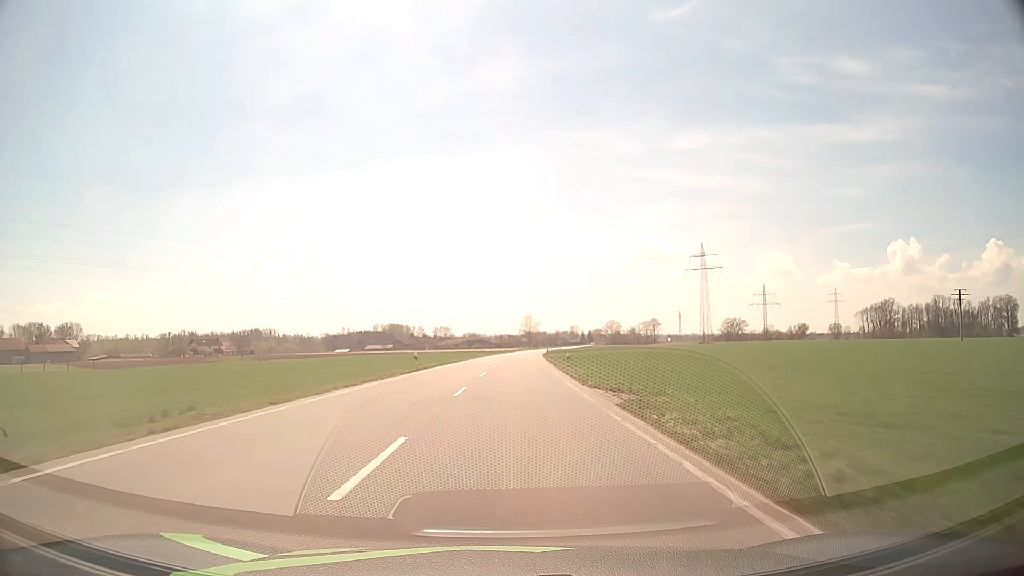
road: secondary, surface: asphalt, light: Day
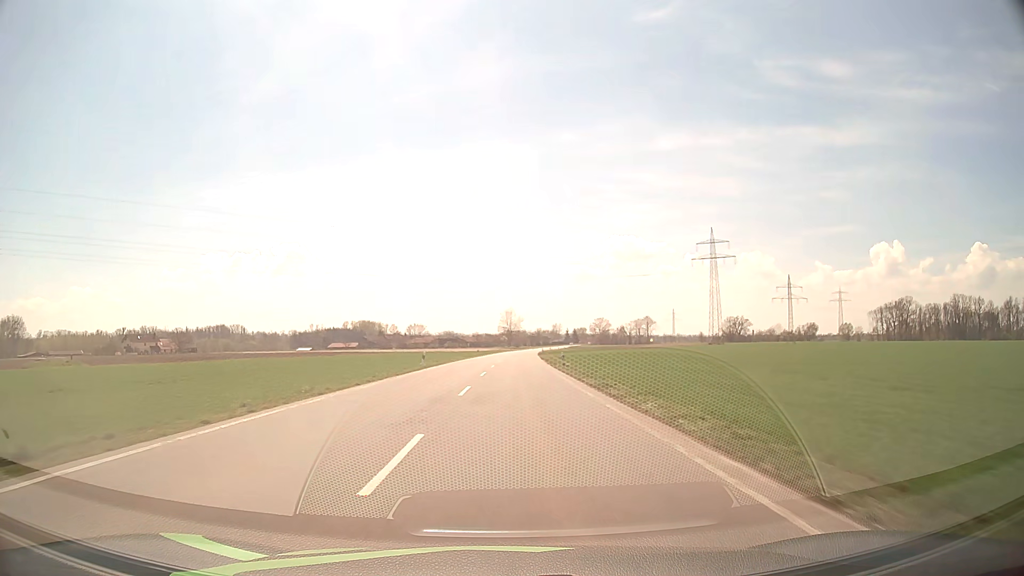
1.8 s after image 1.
(+0.5, +48.0) m; +2°
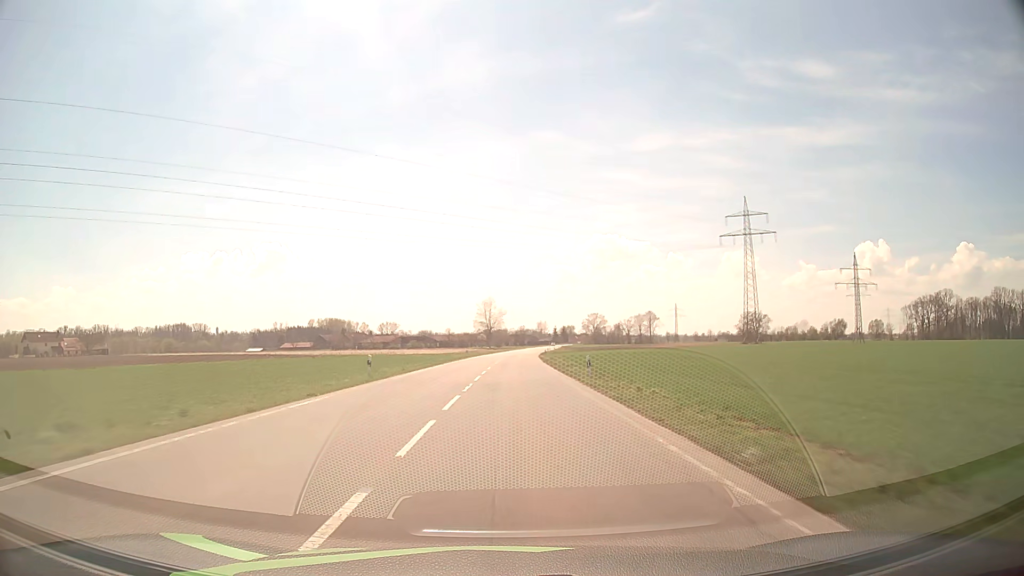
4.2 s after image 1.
(+1.0, +64.2) m; +2°
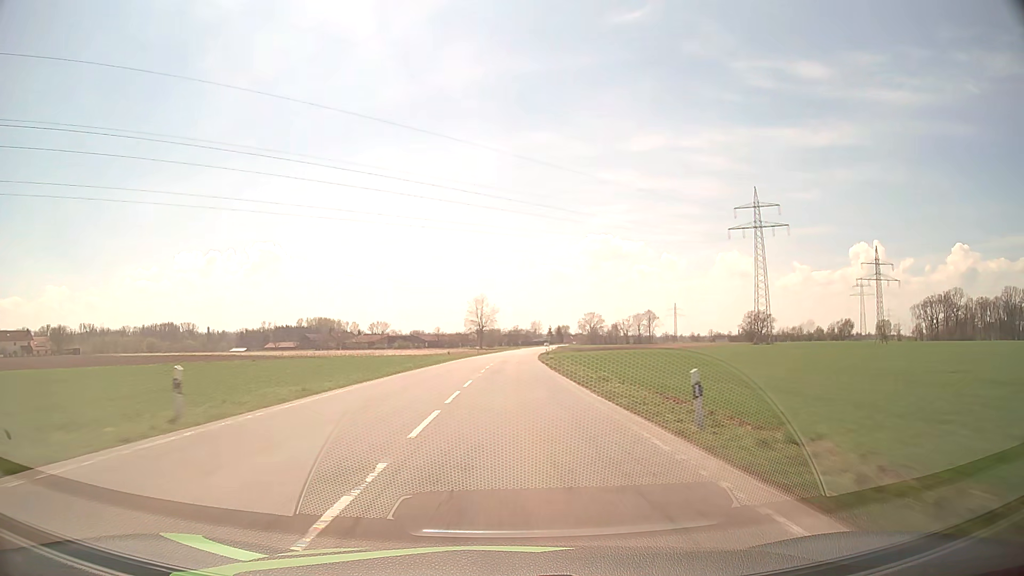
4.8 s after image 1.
(+0.1, +16.1) m; +1°
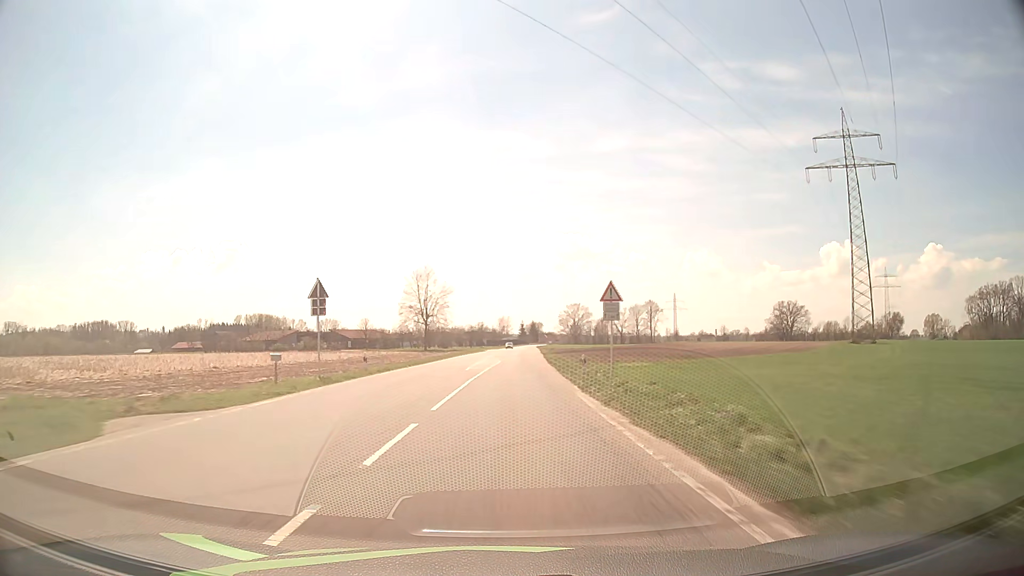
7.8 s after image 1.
(+1.7, +80.8) m; +3°
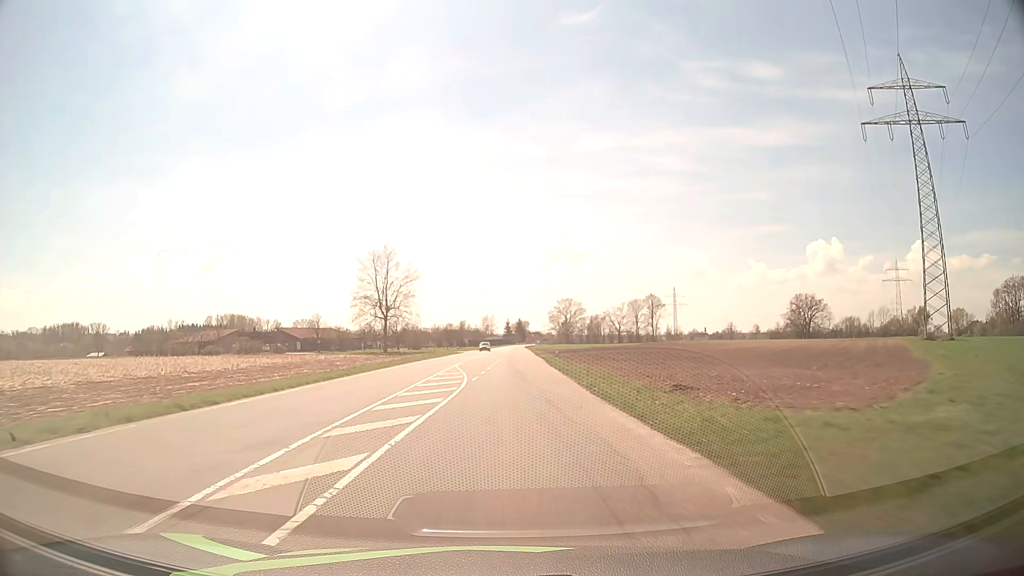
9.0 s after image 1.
(+0.5, +32.1) m; +1°
(0, +10) (0, +20) (0, +30) (0, +40) (0, +50) (+1, +60) (+1, +70) (+1, +80) (+1, +90) (+2, +100) m
